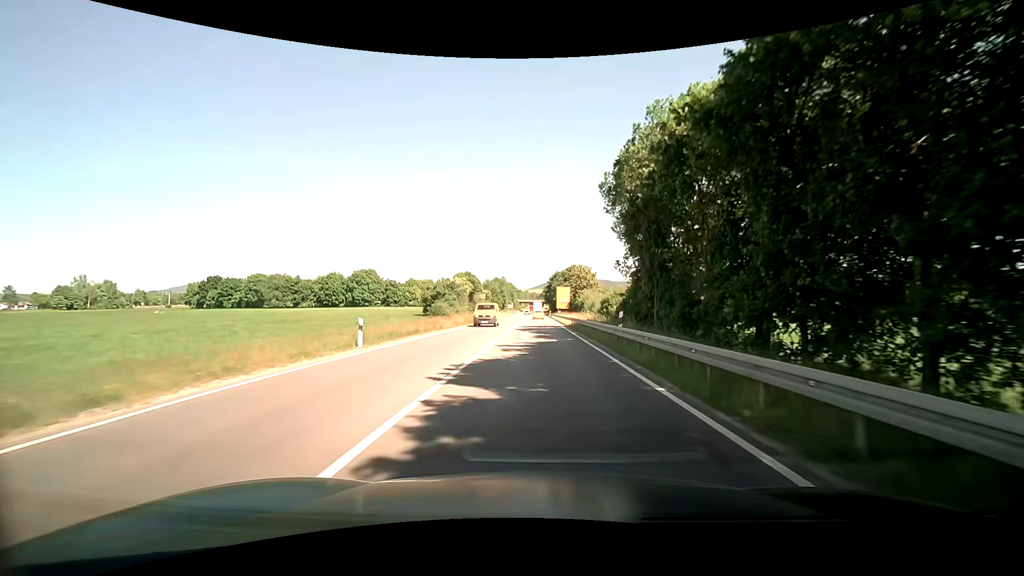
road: primary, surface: asphalt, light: Day
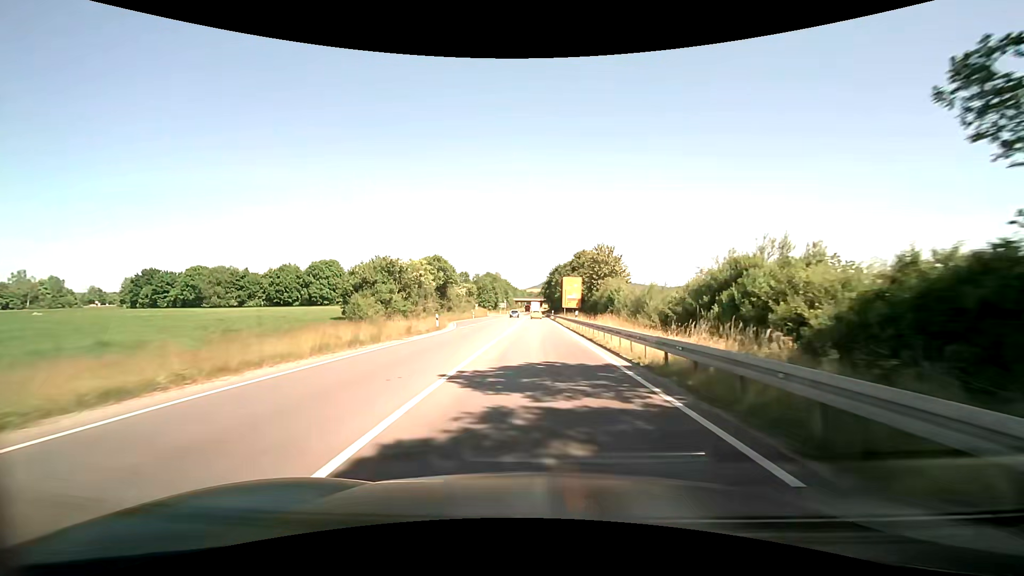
(-0.1, +31.6) m; +1°
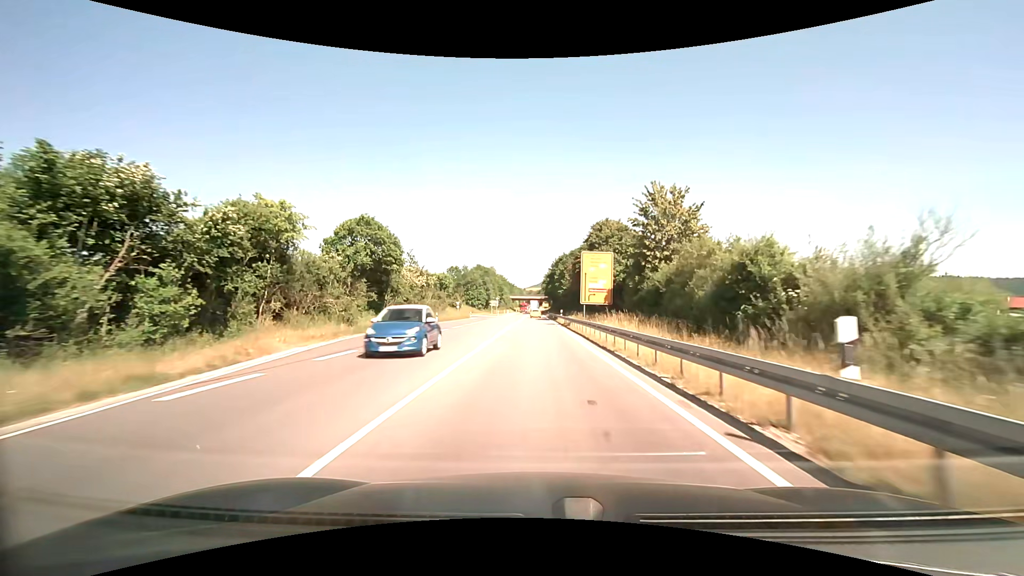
(+0.5, +31.8) m; 0°
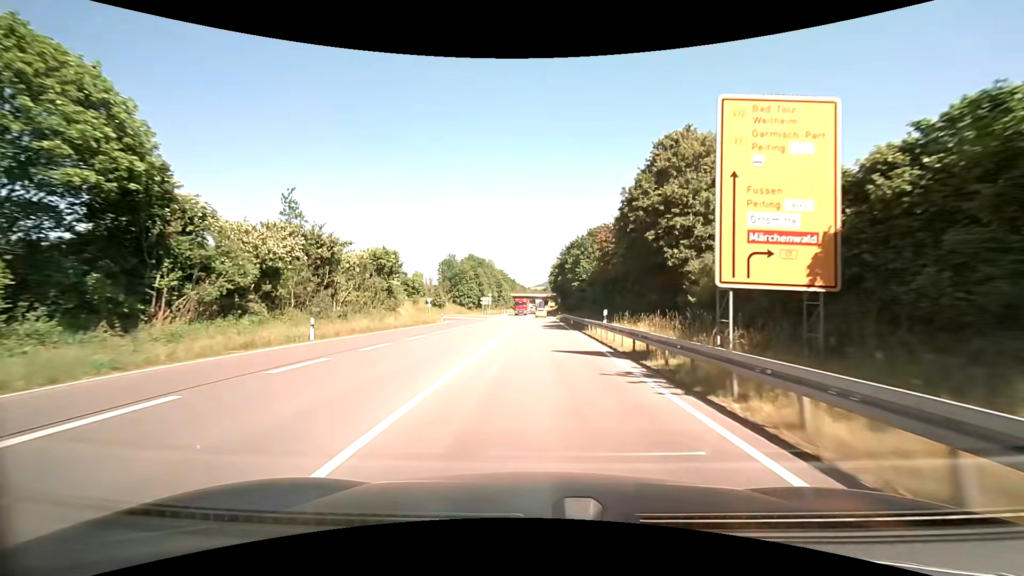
(0.0, +32.0) m; -1°
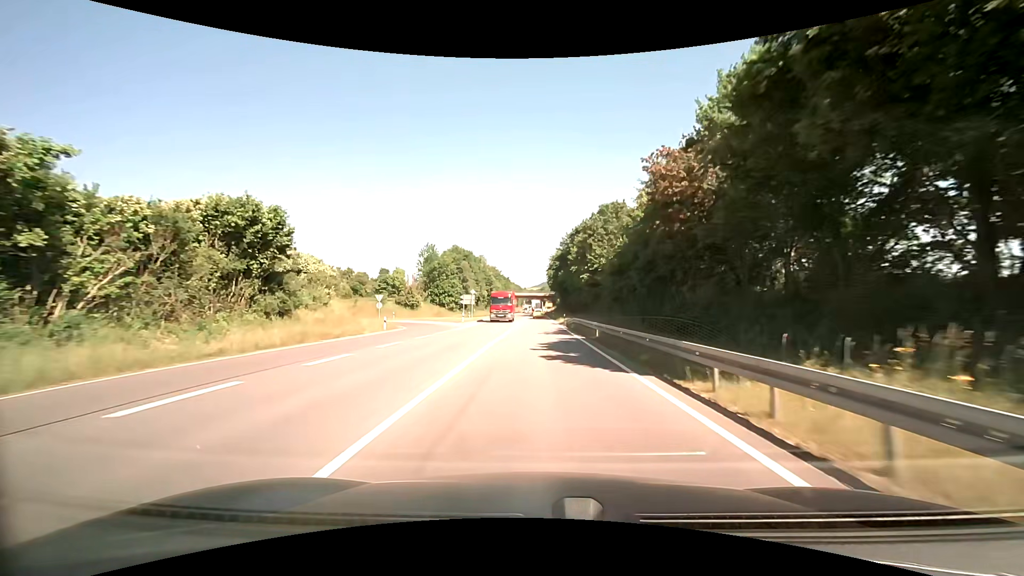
(-0.2, +21.4) m; 0°
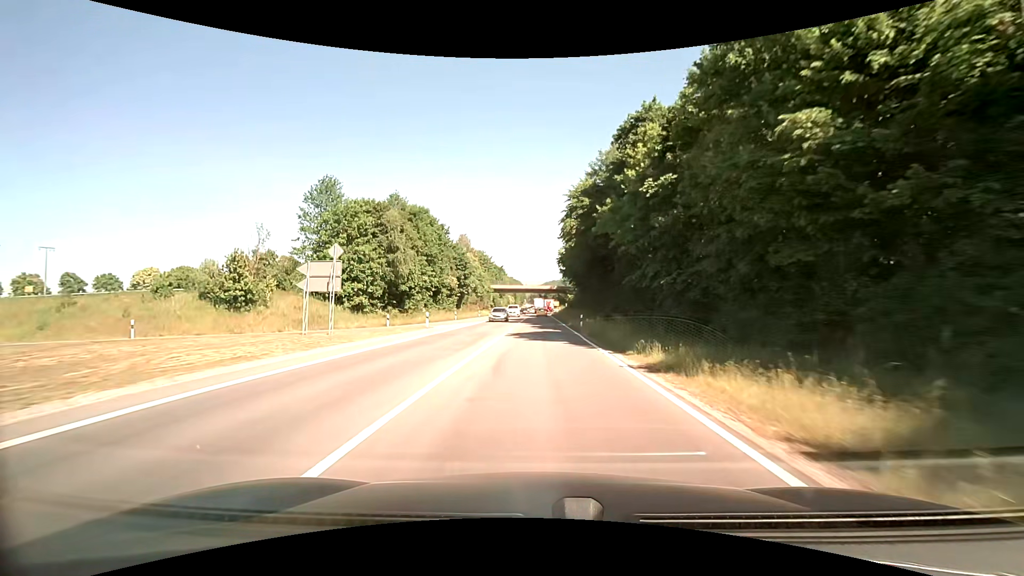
(-1.0, +52.9) m; 0°
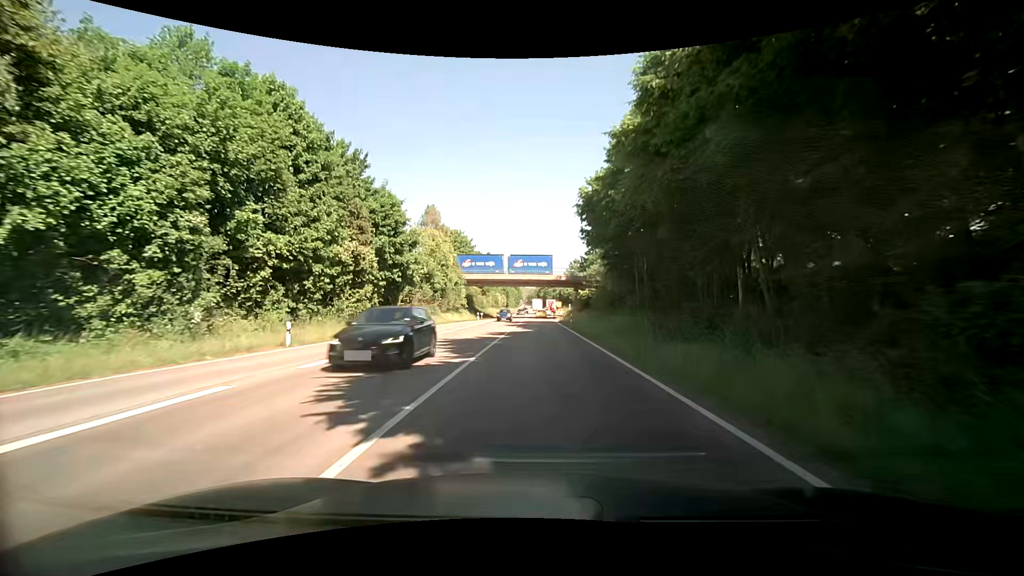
(-1.2, +41.0) m; -2°
